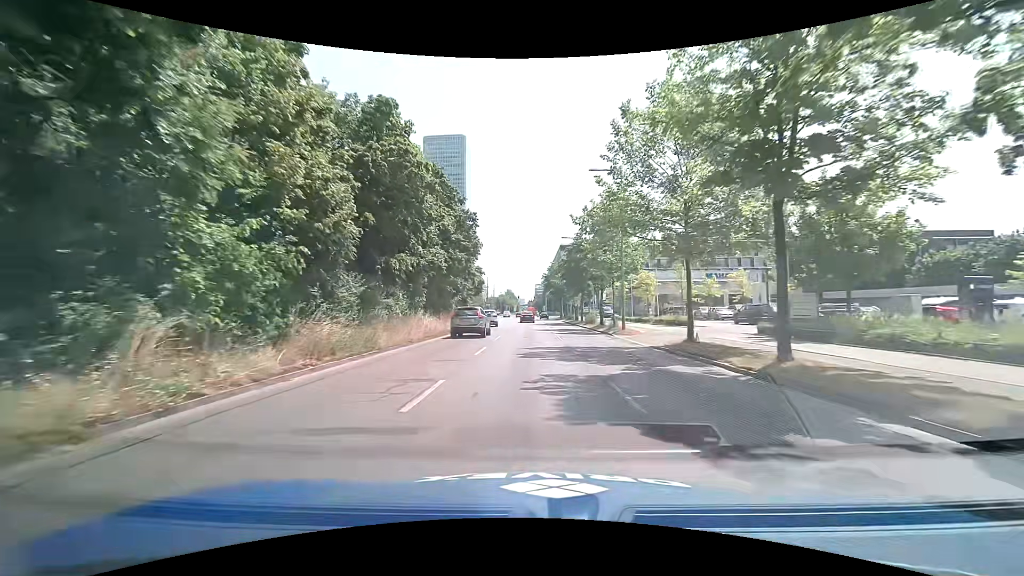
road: primary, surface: asphalt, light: Day
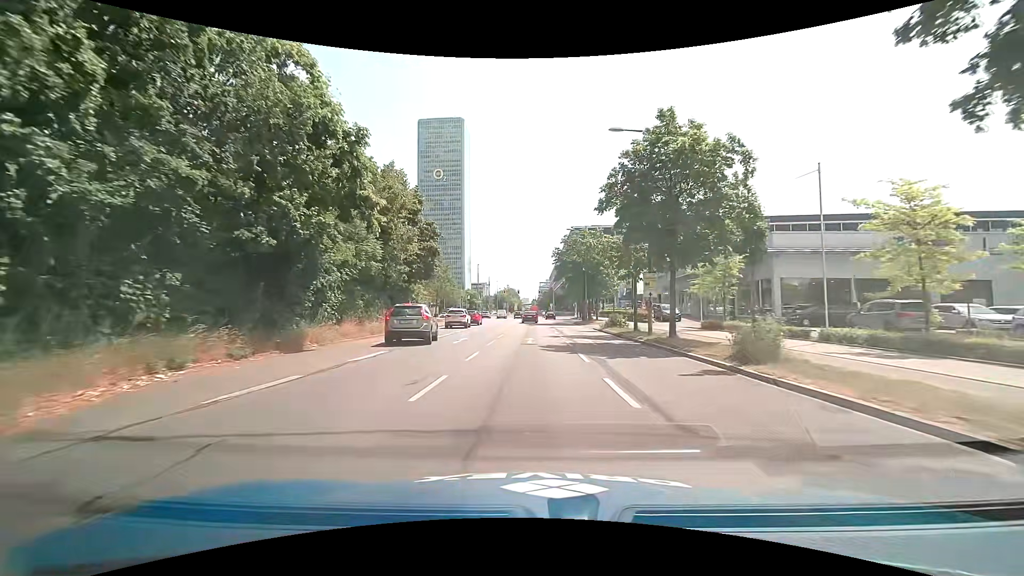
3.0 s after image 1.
(-0.4, +36.2) m; -1°
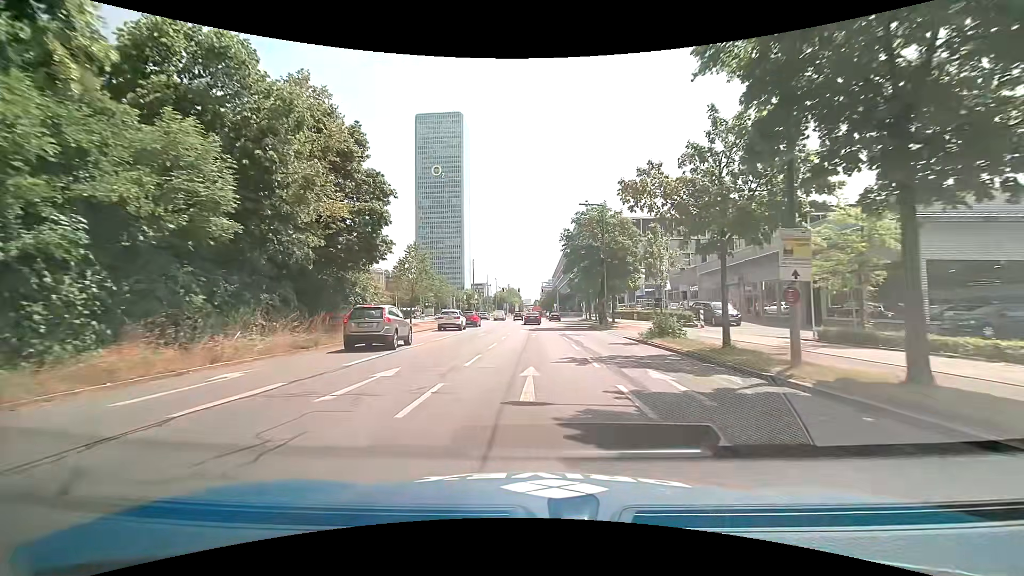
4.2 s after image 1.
(0.0, +13.2) m; 0°
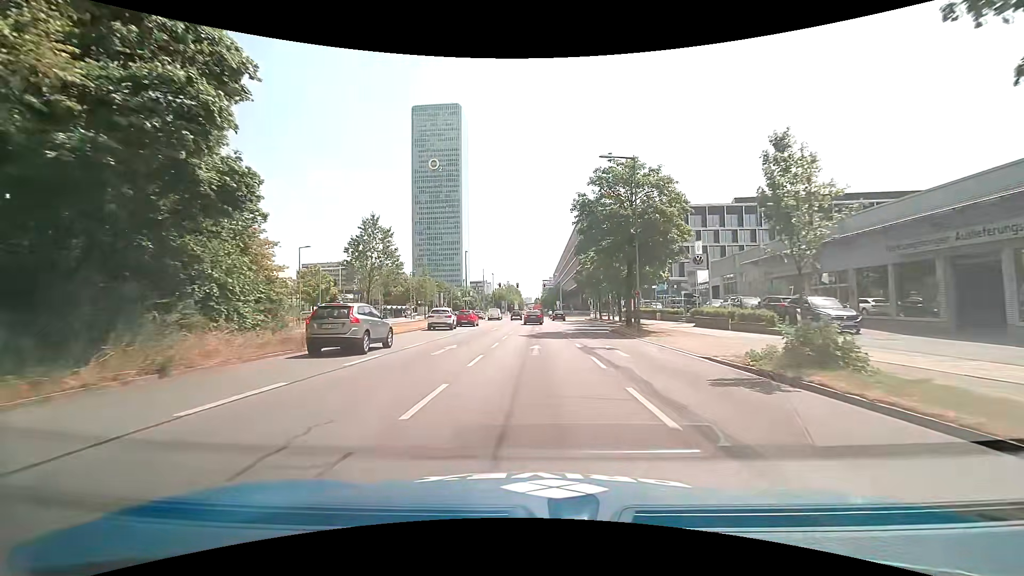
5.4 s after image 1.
(0.0, +12.4) m; 0°
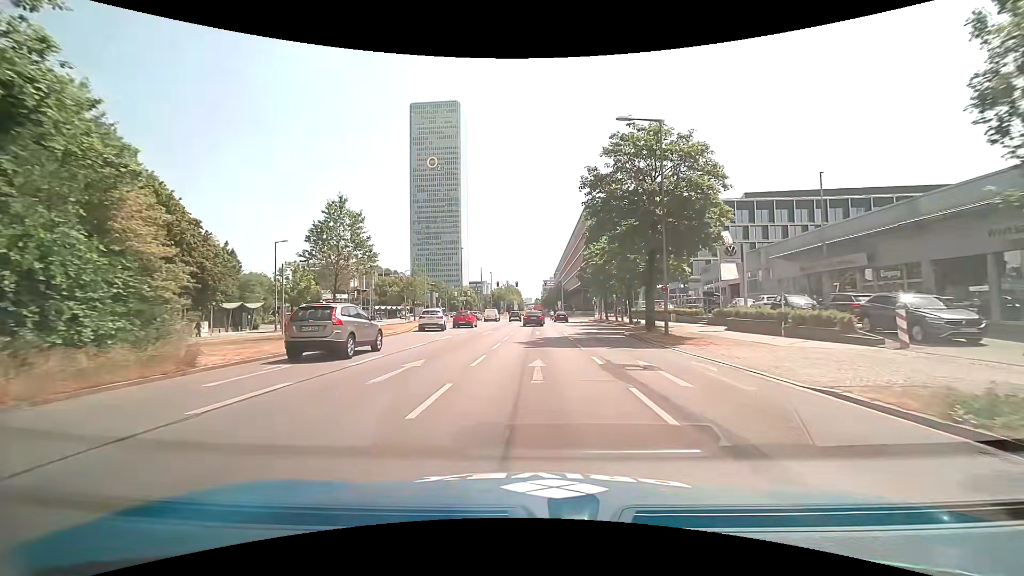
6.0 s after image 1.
(0.0, +5.8) m; -1°
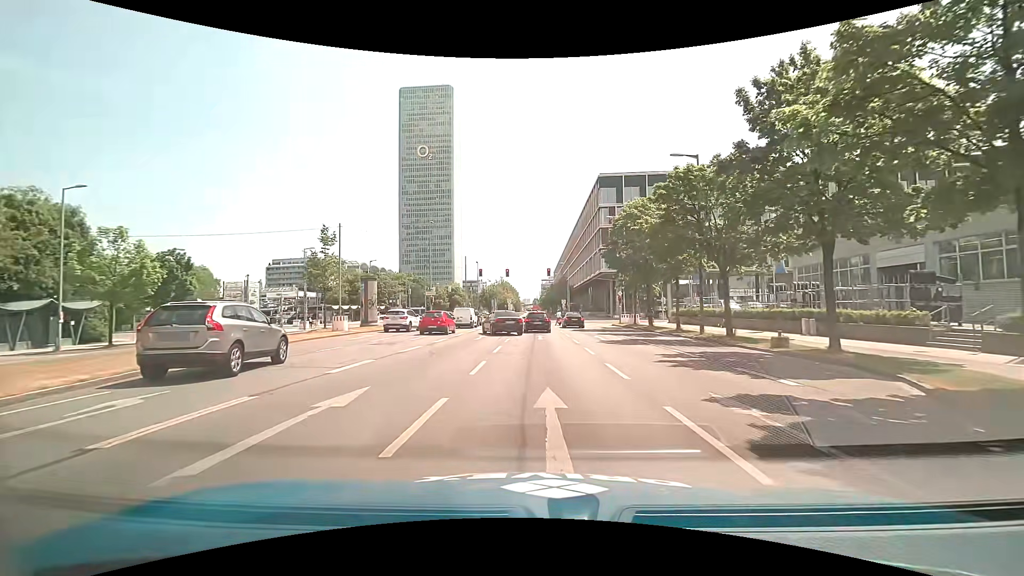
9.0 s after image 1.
(+0.5, +25.4) m; +1°
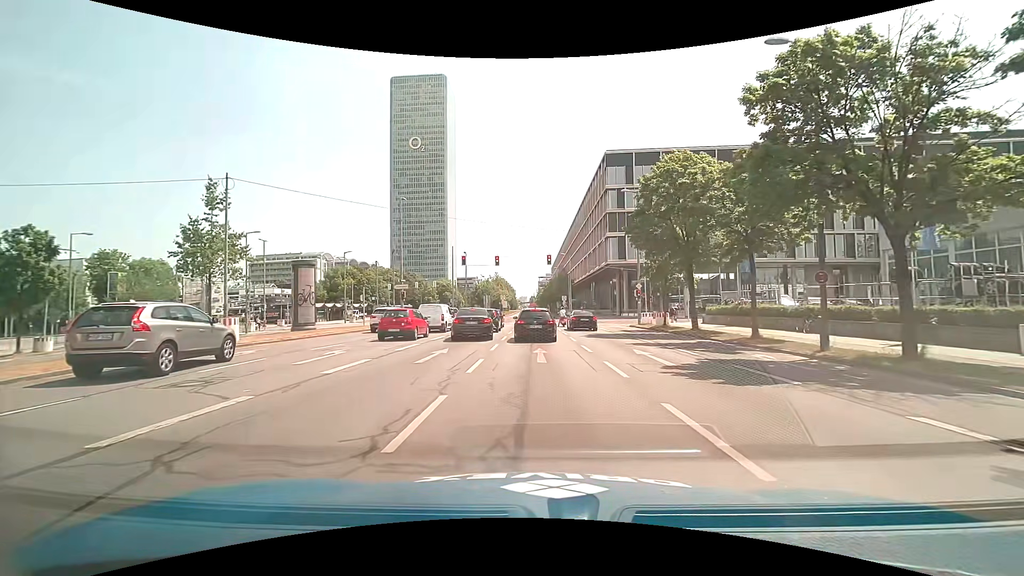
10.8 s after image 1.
(+0.1, +11.8) m; +1°
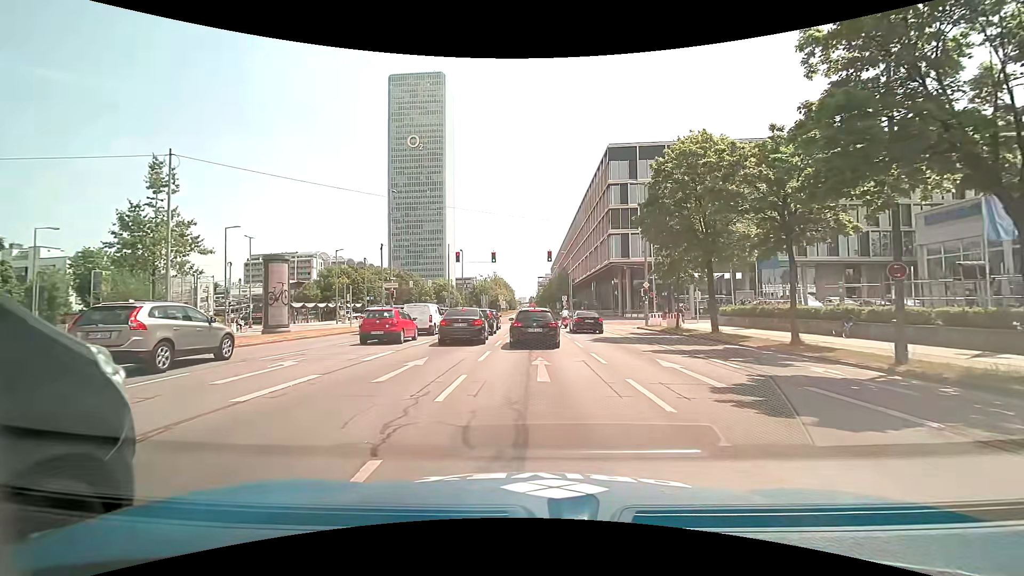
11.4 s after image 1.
(0.0, +3.3) m; -1°
